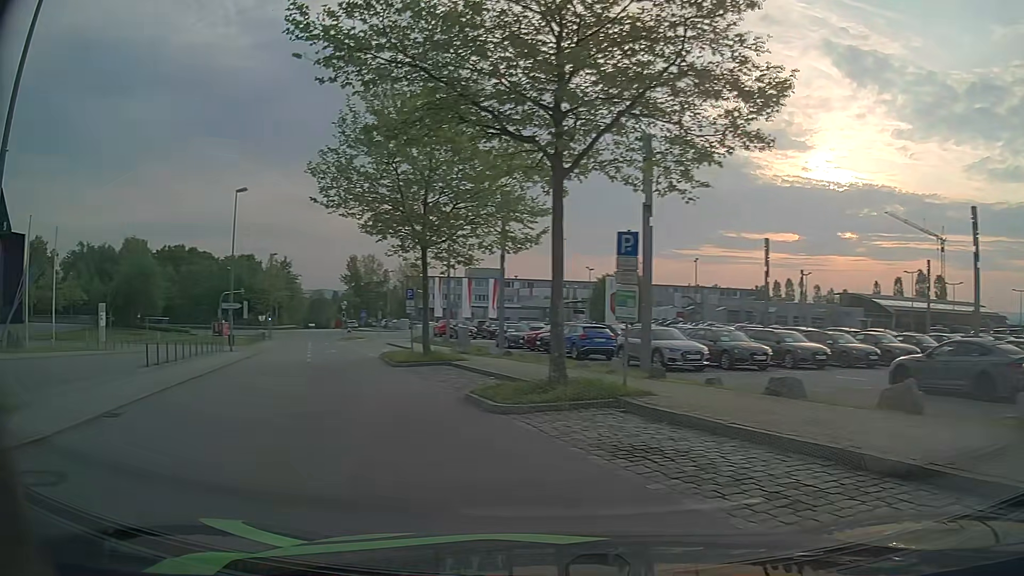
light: Day
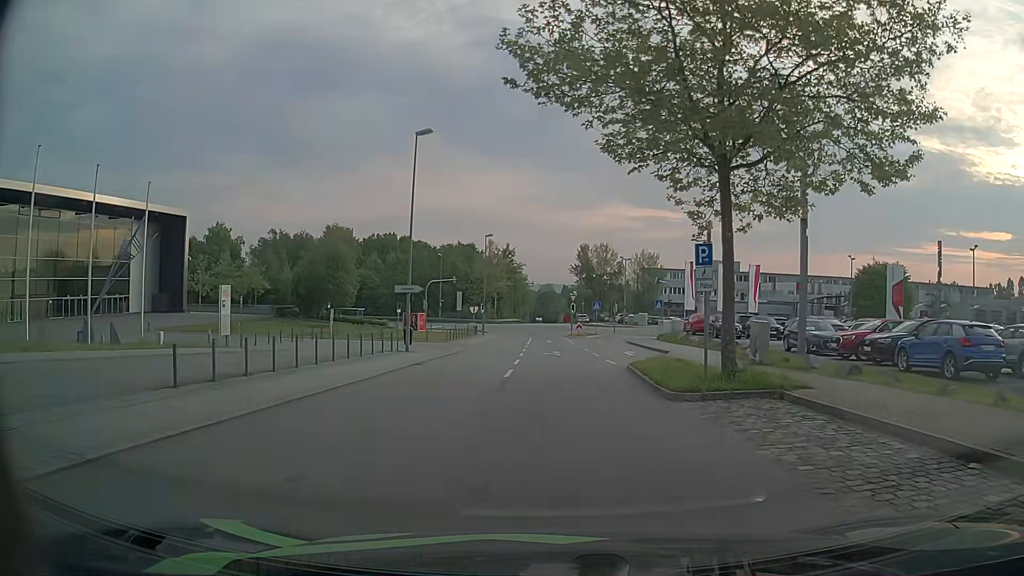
(-3.0, +12.0) m; -20°
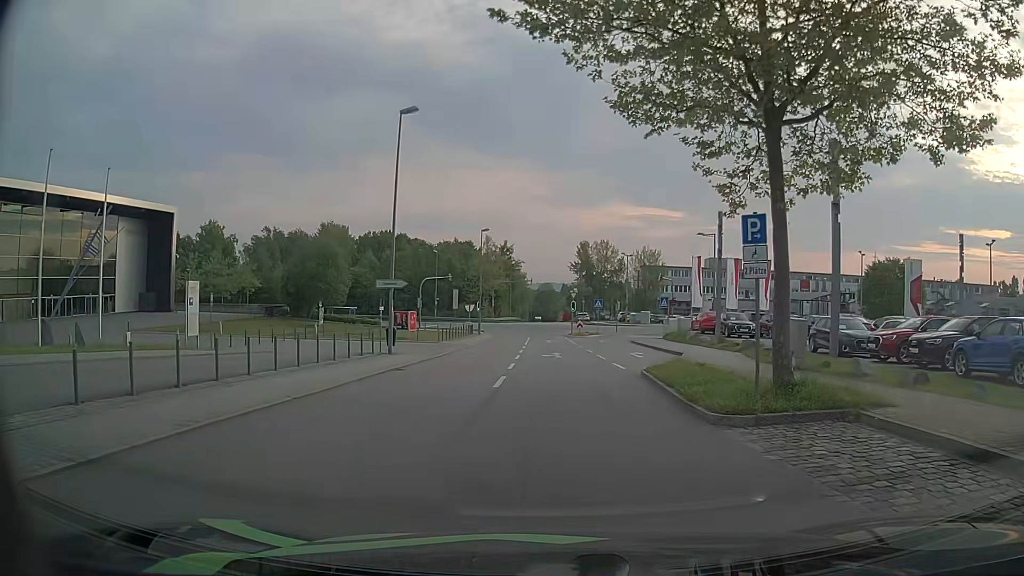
(0.0, +3.2) m; 0°
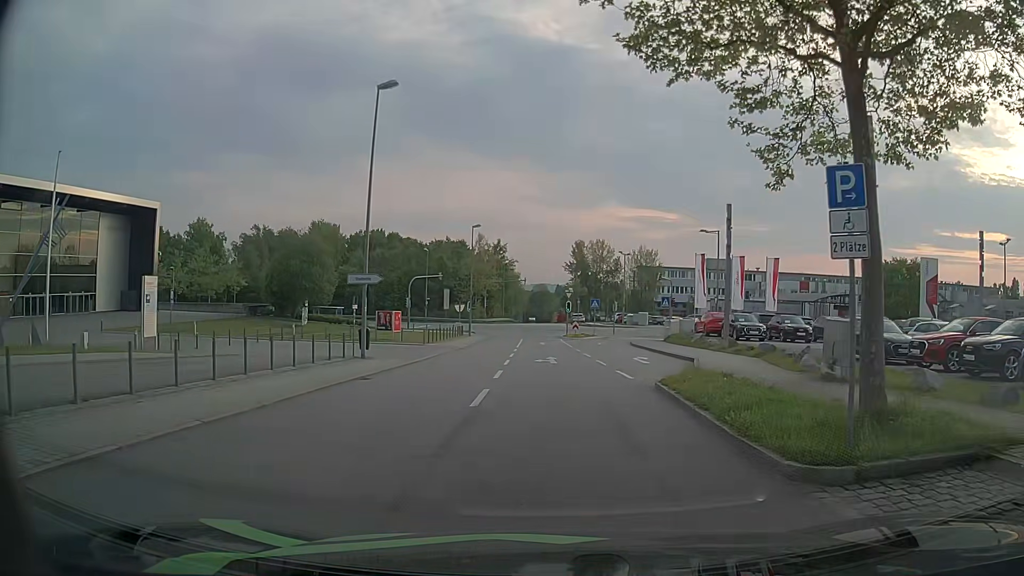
(0.0, +3.2) m; +1°
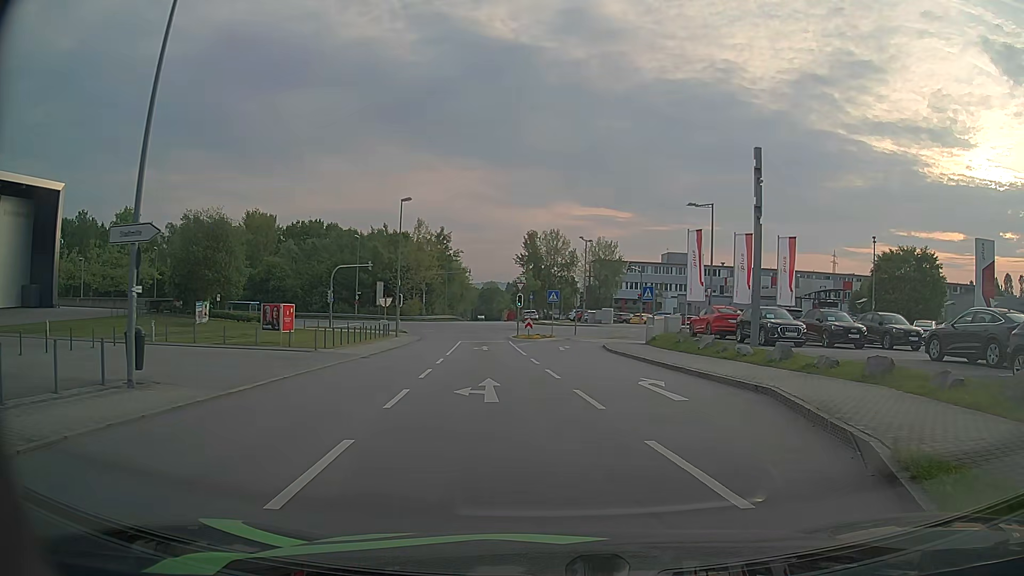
(+0.1, +12.4) m; +3°
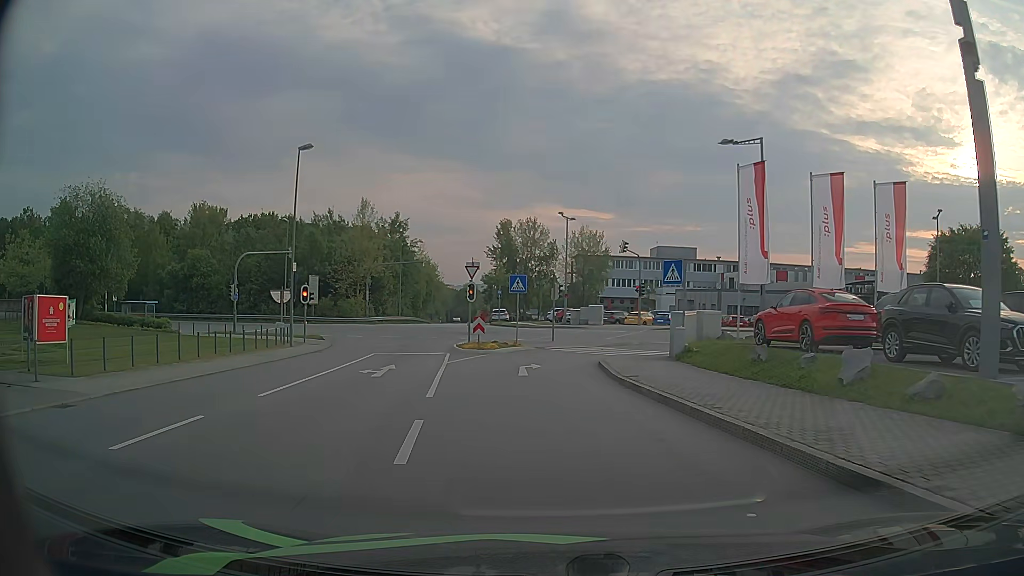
(+1.0, +16.4) m; +2°
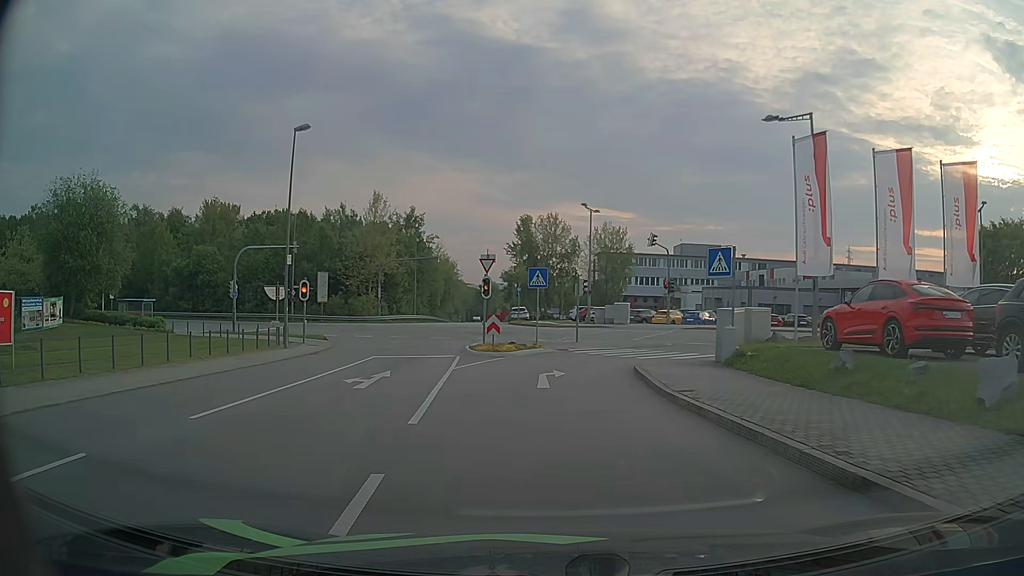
(-0.1, +3.6) m; -2°
